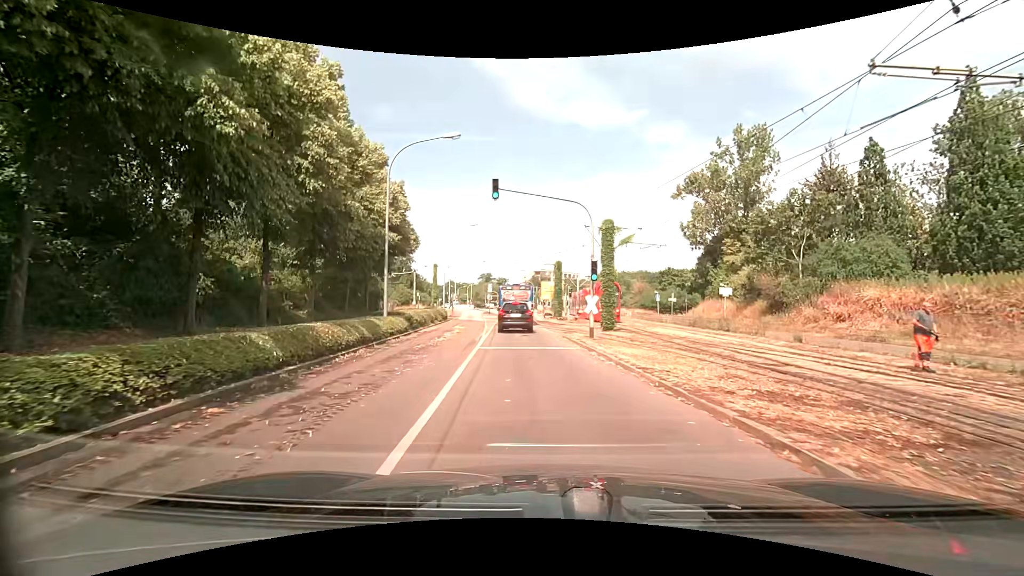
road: tertiary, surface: asphalt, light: Day
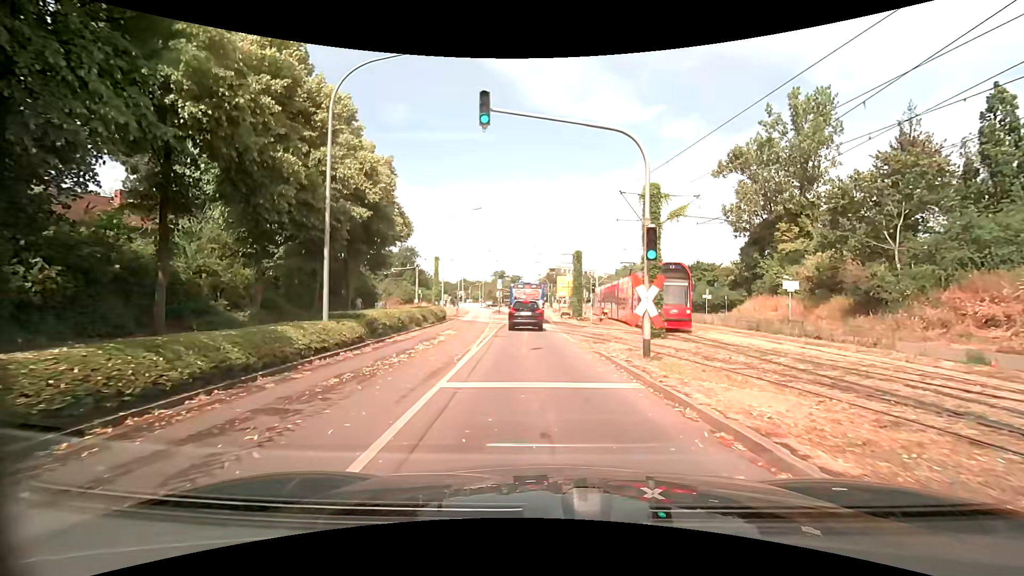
(-0.1, +8.0) m; -2°
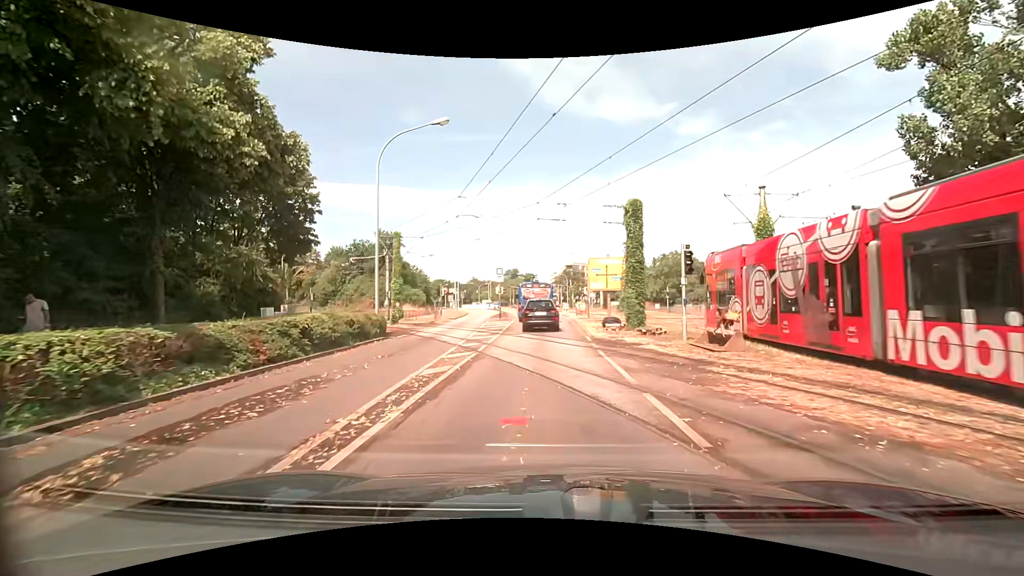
(-0.6, +21.1) m; -2°
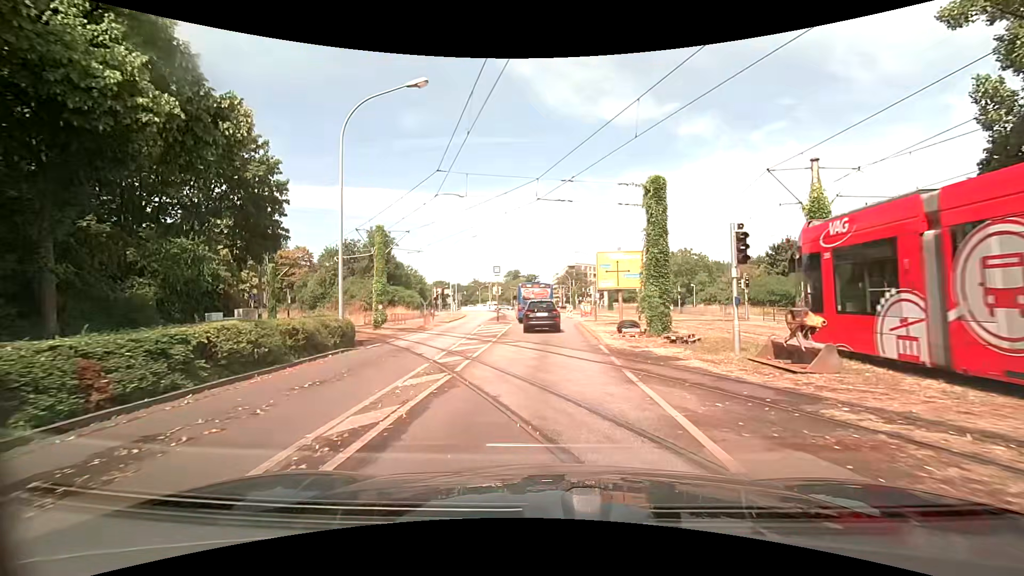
(0.0, +4.3) m; 0°
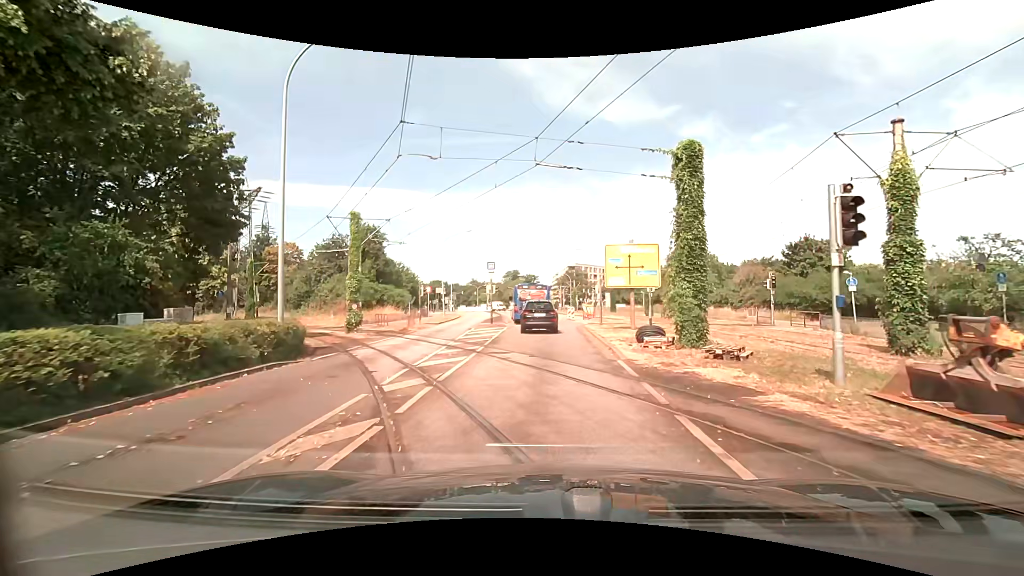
(0.0, +4.3) m; 0°
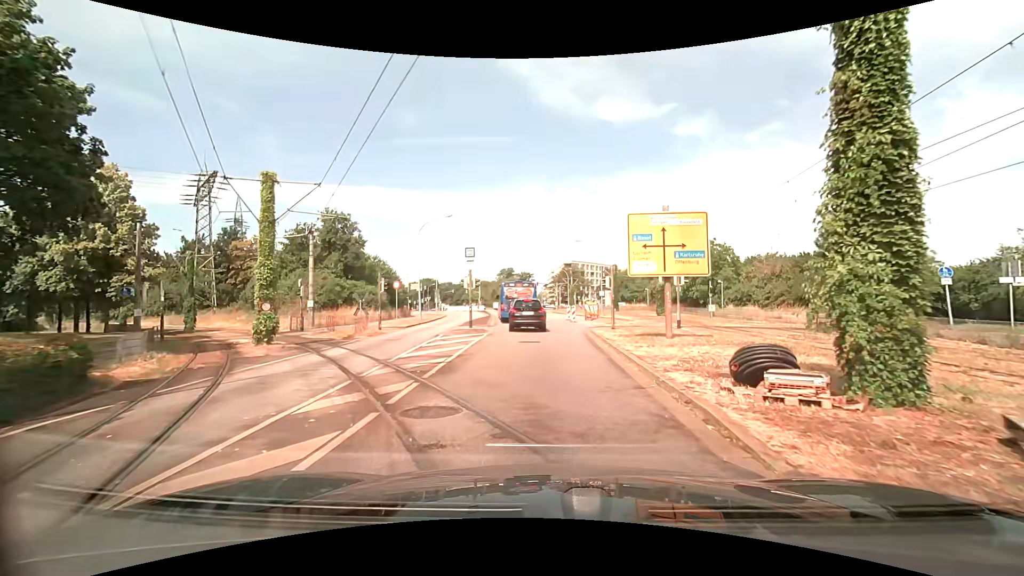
(0.0, +8.4) m; 0°
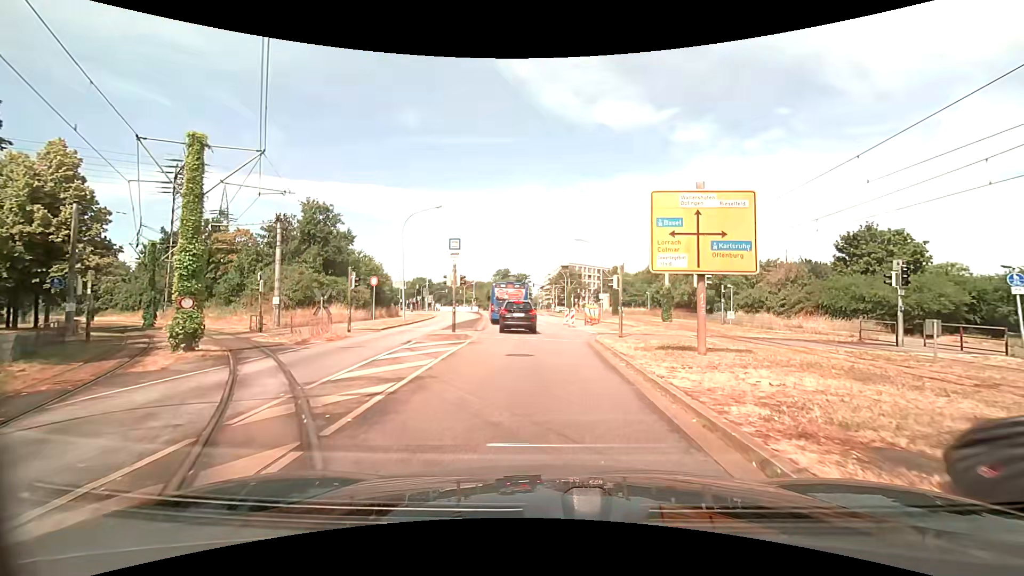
(0.0, +4.1) m; 0°
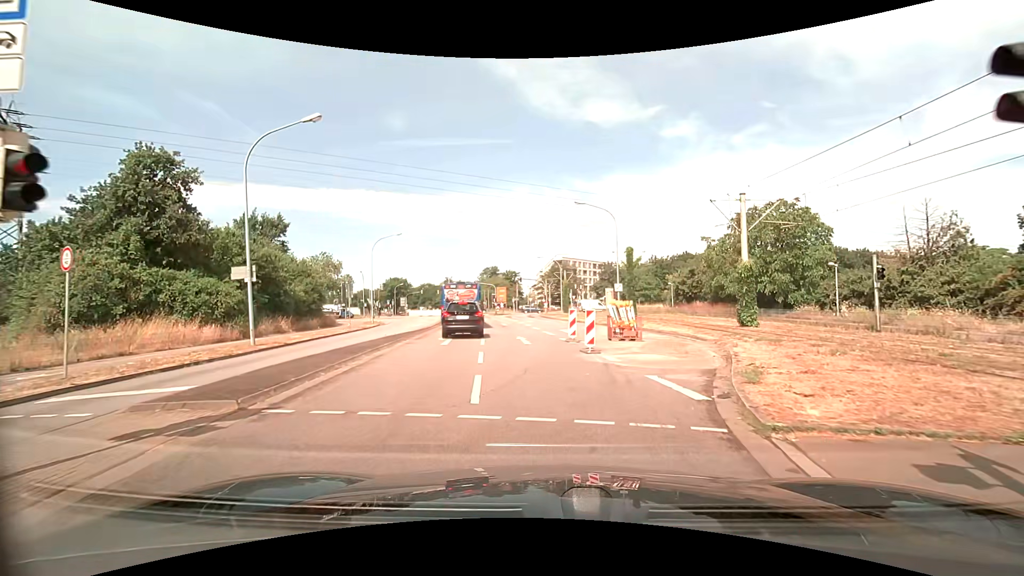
(+0.5, +20.4) m; +1°
